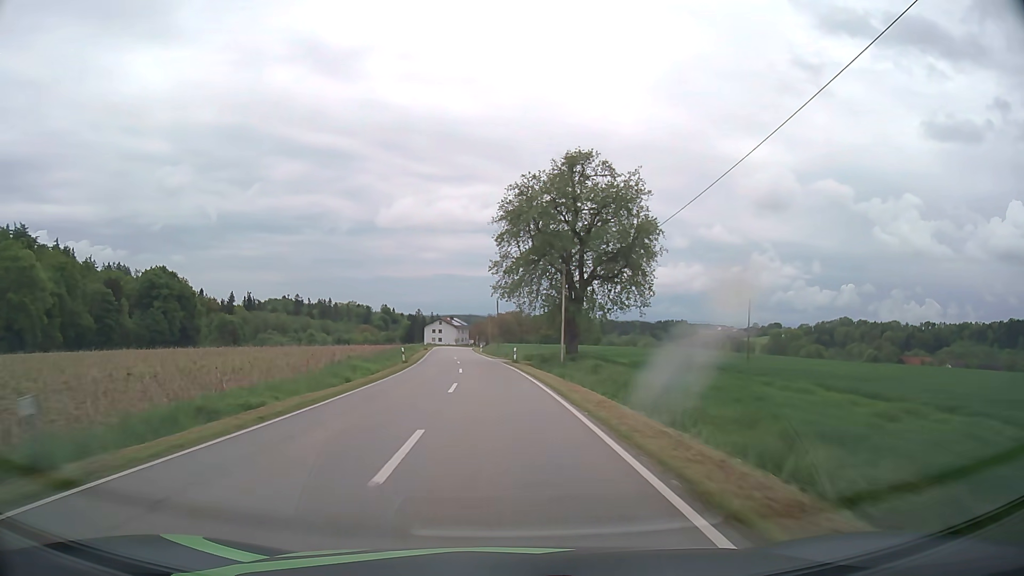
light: Day
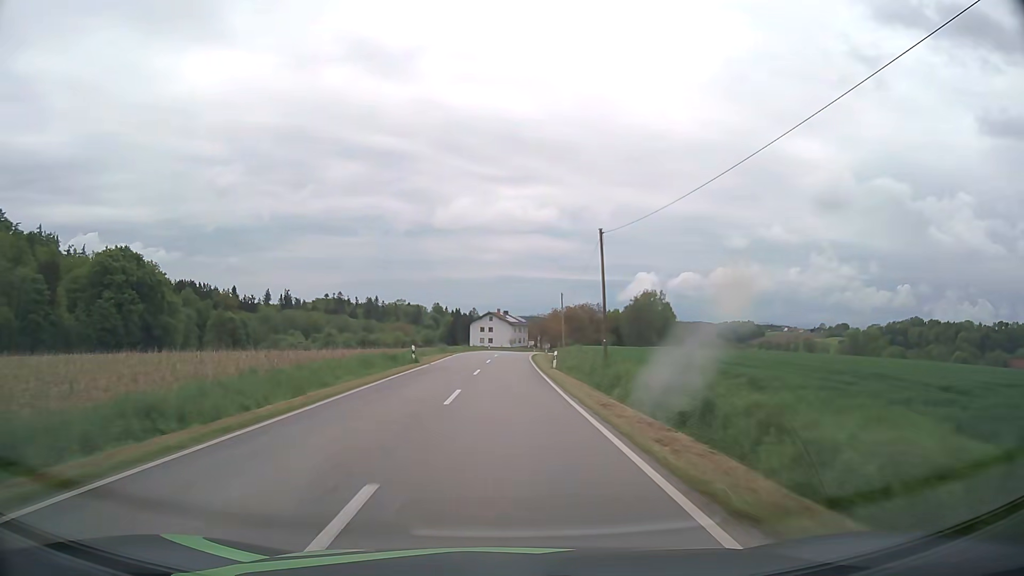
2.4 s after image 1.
(-2.5, +52.4) m; -5°
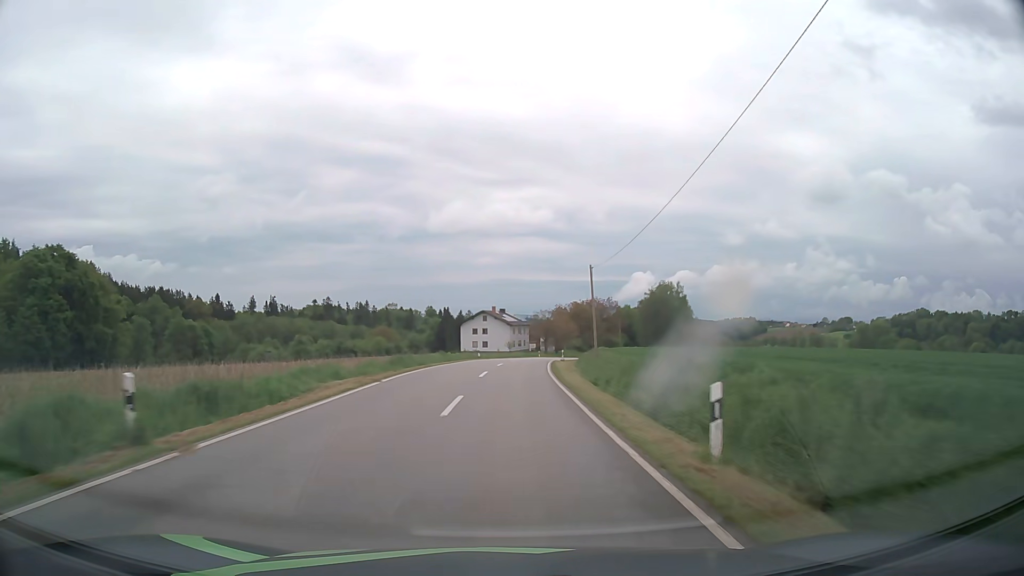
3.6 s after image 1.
(-0.1, +26.6) m; 0°
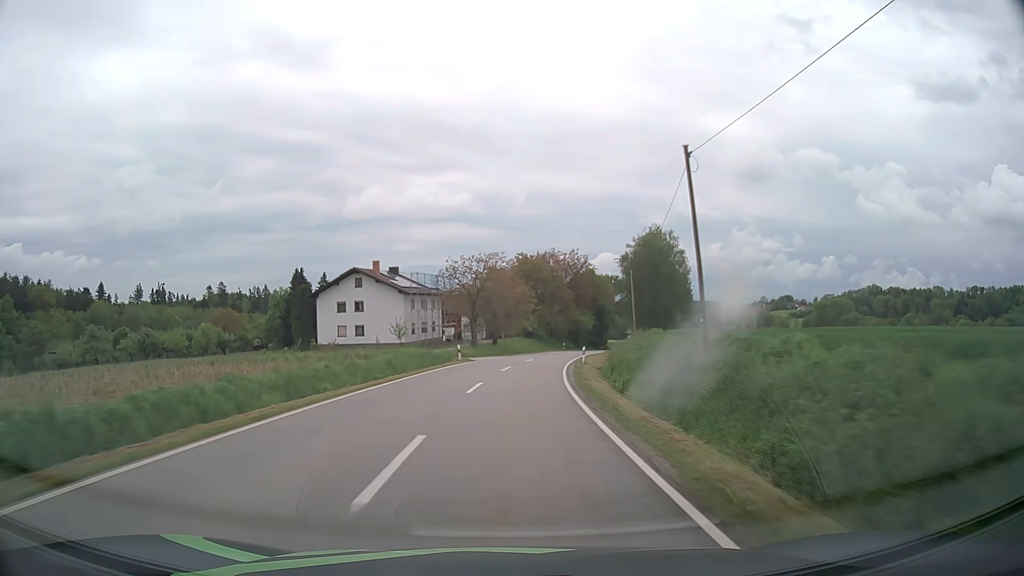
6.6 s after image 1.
(+3.1, +67.0) m; +6°
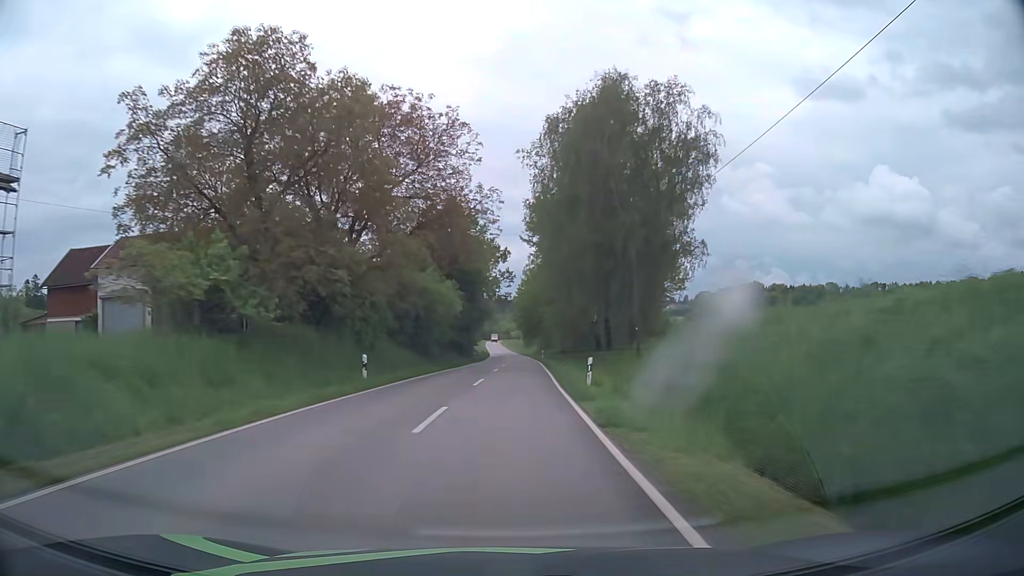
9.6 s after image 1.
(+7.0, +67.0) m; +13°
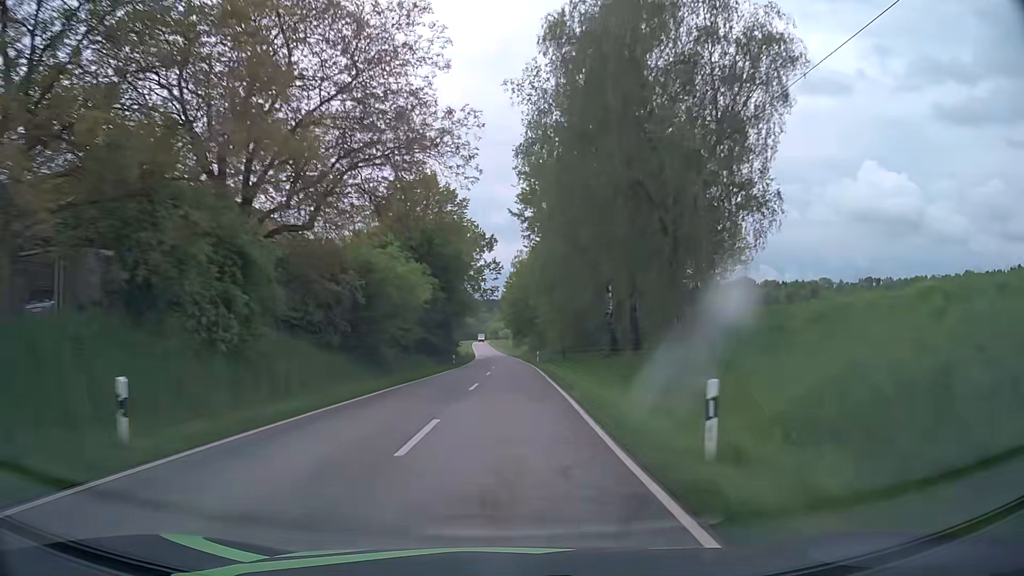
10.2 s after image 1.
(+0.1, +13.7) m; +1°
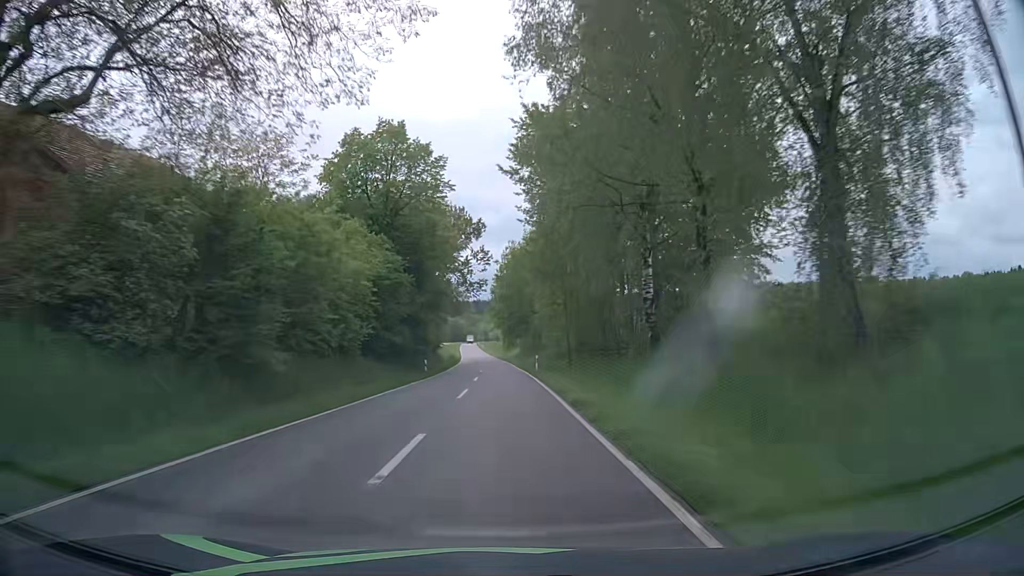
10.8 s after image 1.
(+0.2, +13.8) m; +1°
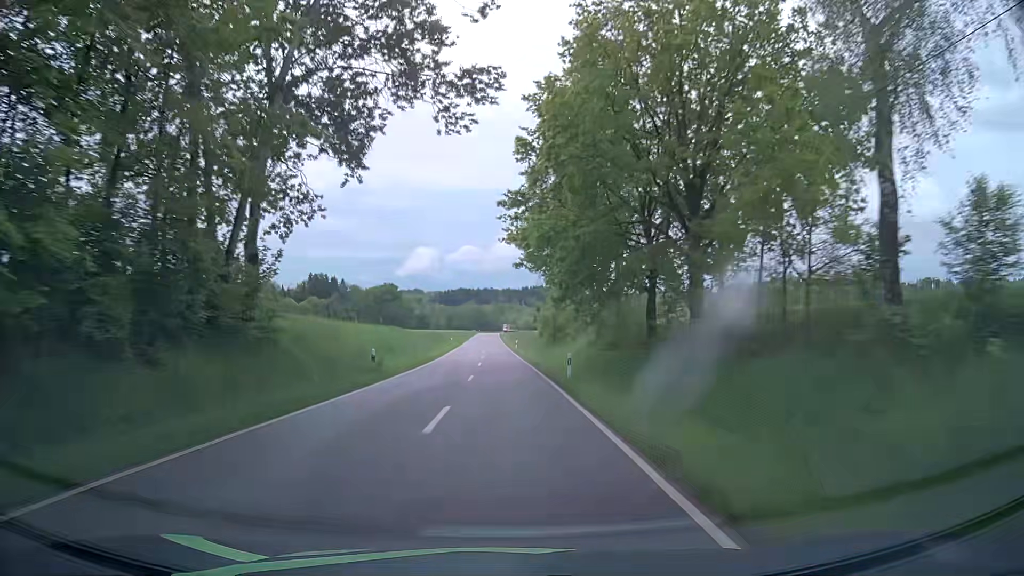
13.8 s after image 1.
(-1.2, +69.2) m; -3°
(0, +10) (0, +20) (0, +30) (0, +40) (0, +50) (-1, +60) (-1, +70) (-1, +80) (-1, +90) (-2, +100) m
